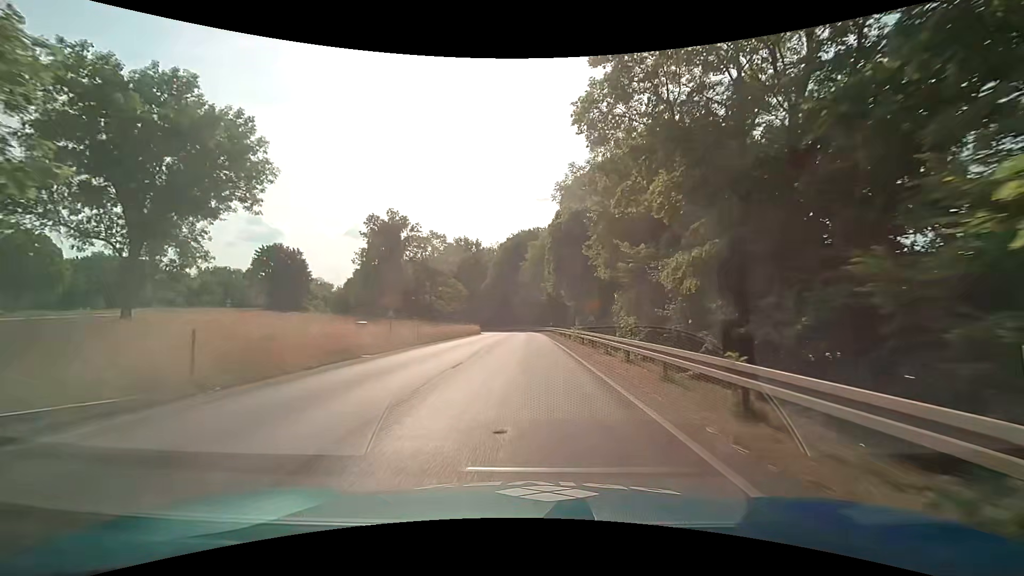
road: trunk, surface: asphalt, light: Day
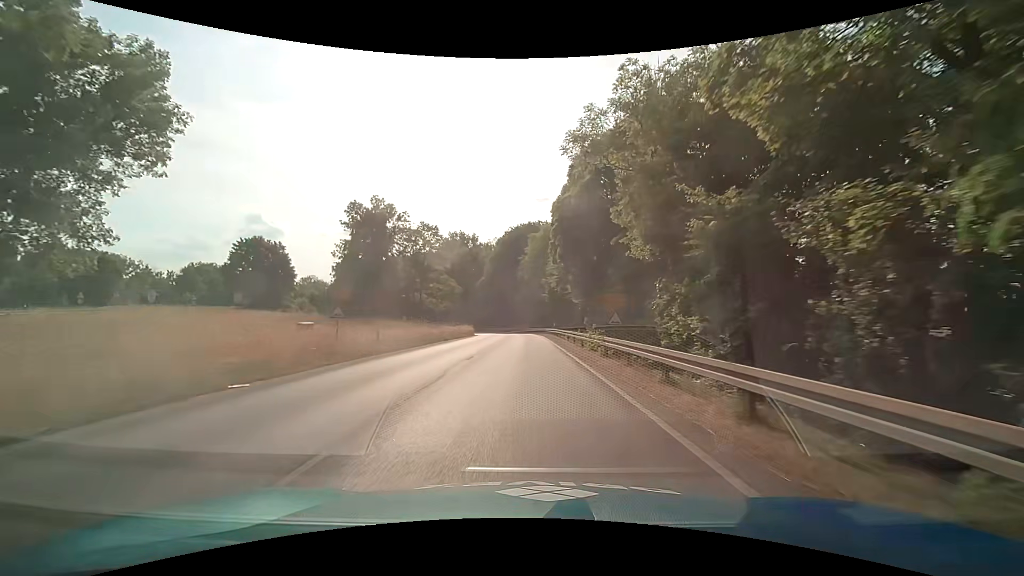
(0.0, +8.2) m; 0°
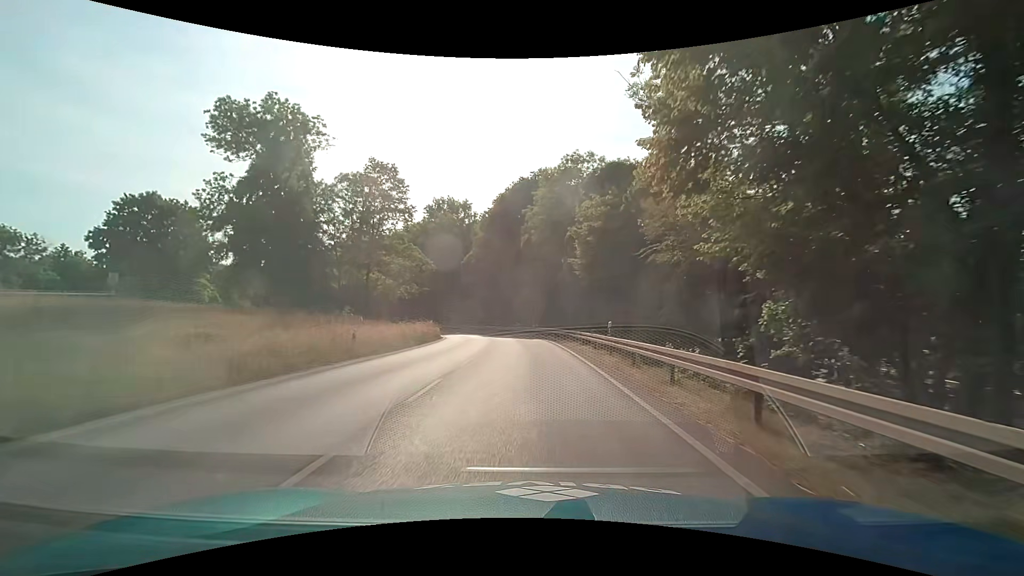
(+0.2, +32.1) m; +2°
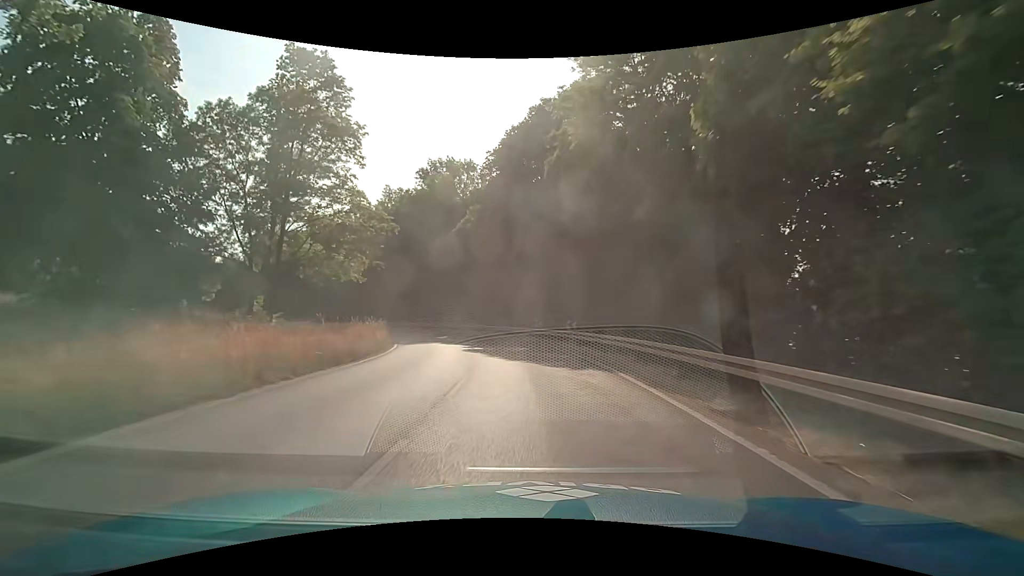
(-1.1, +23.5) m; -4°
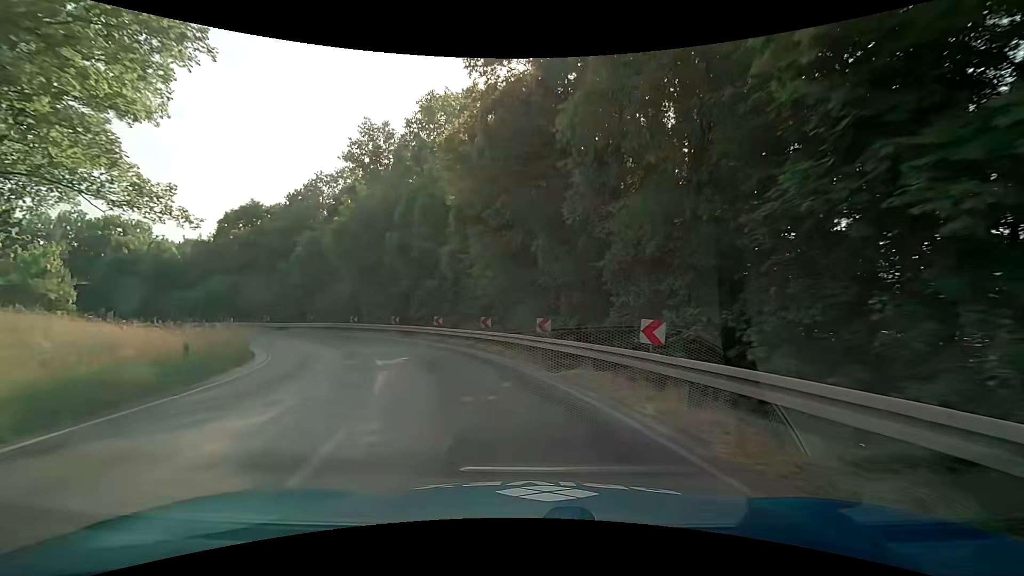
(-0.8, +23.3) m; -3°
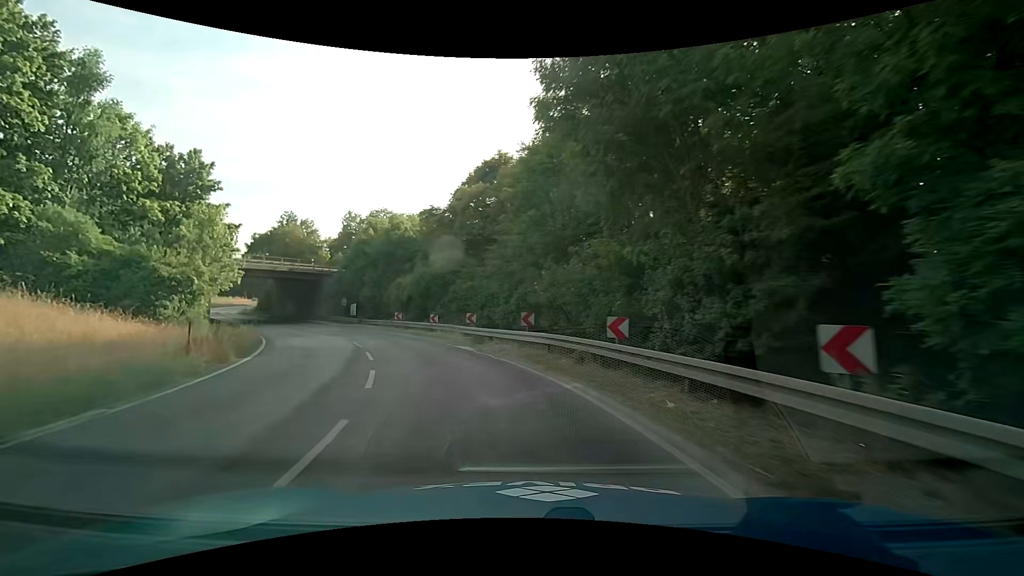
(-8.5, +28.9) m; -34°
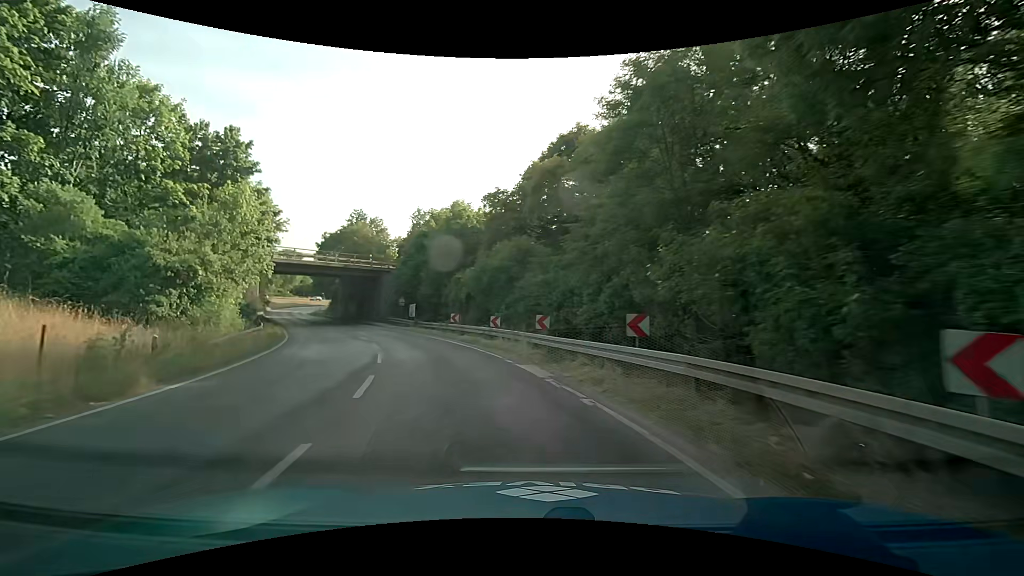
(-0.5, +7.6) m; -8°
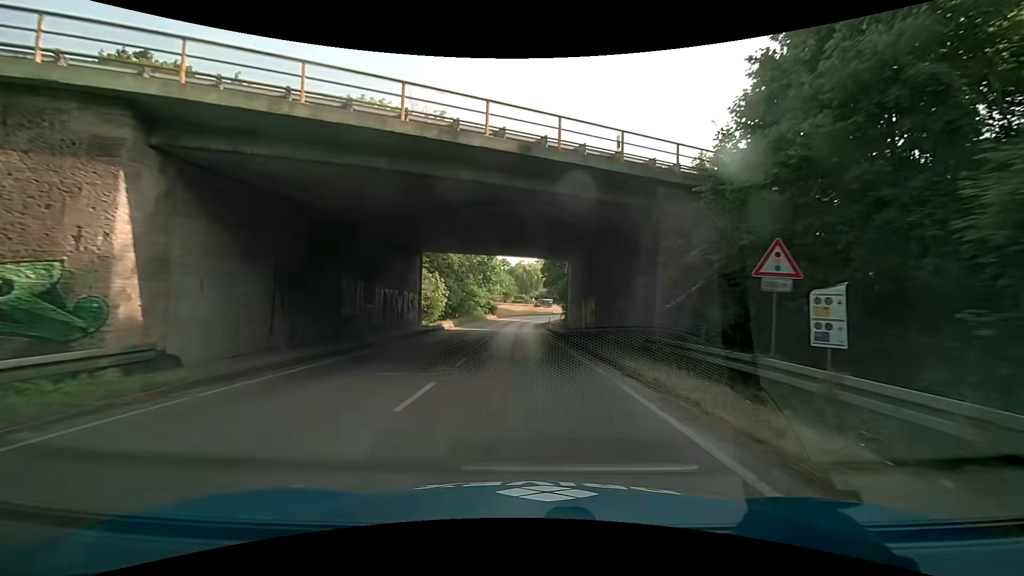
(-10.9, +36.3) m; -29°
(0, +10) (0, +20) (0, +30) (+1, +40) (+1, +50) (+1, +60) (+2, +70) (+3, +80) (+5, +90) (+7, +99) m
